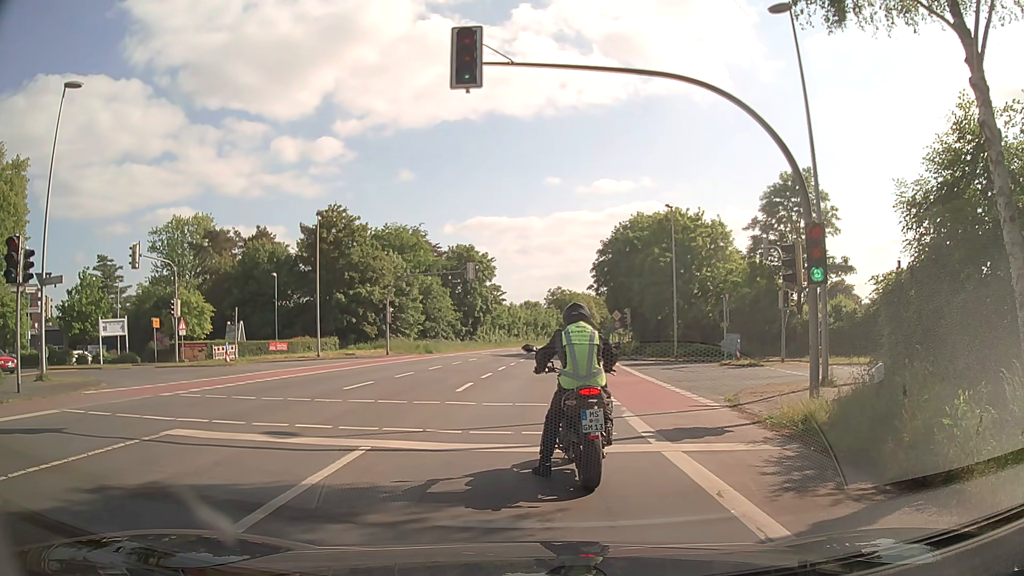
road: secondary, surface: asphalt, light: Day
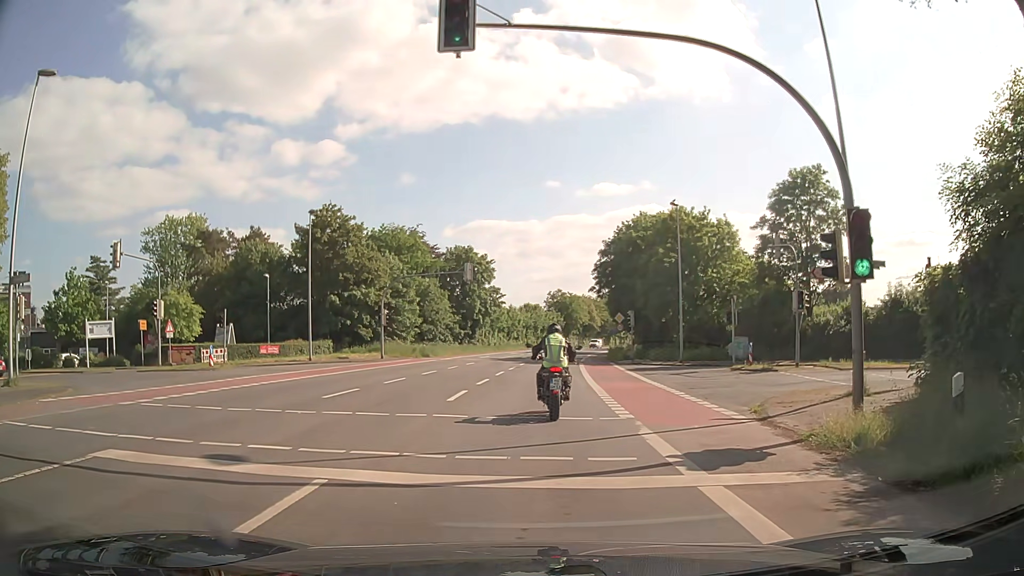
(0.0, +1.9) m; 0°
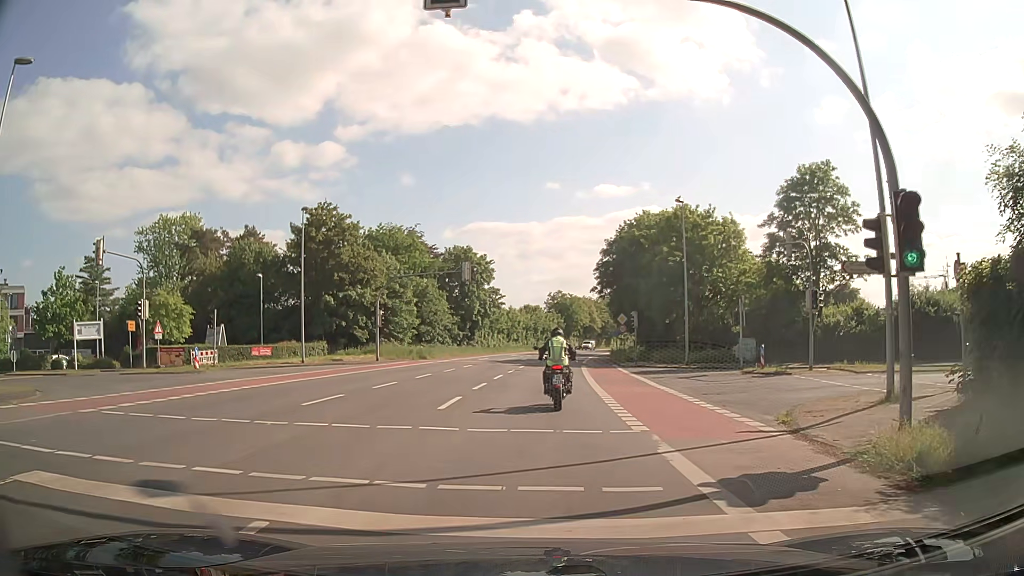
(0.0, +1.6) m; +1°
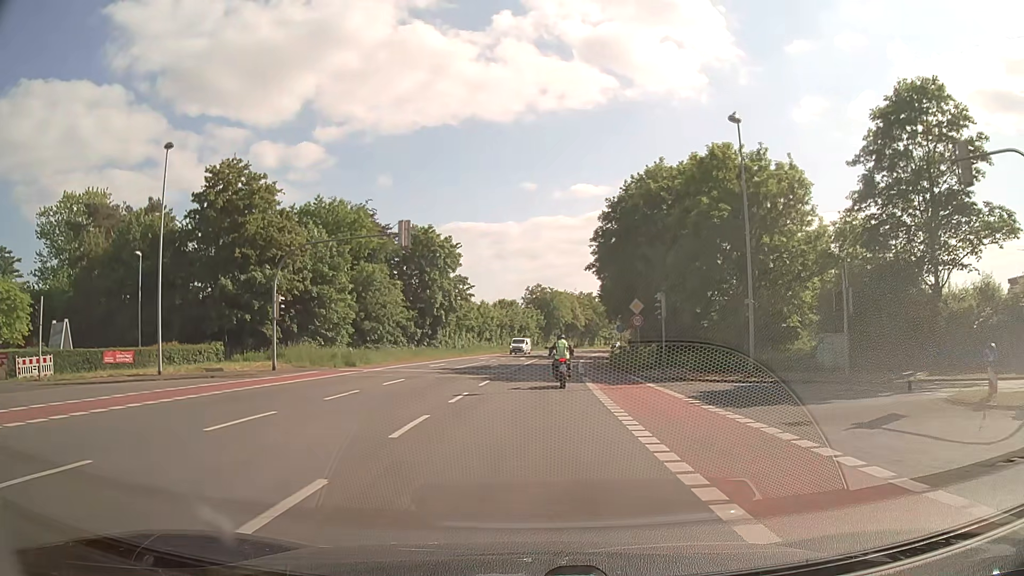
(+0.5, +16.6) m; +2°
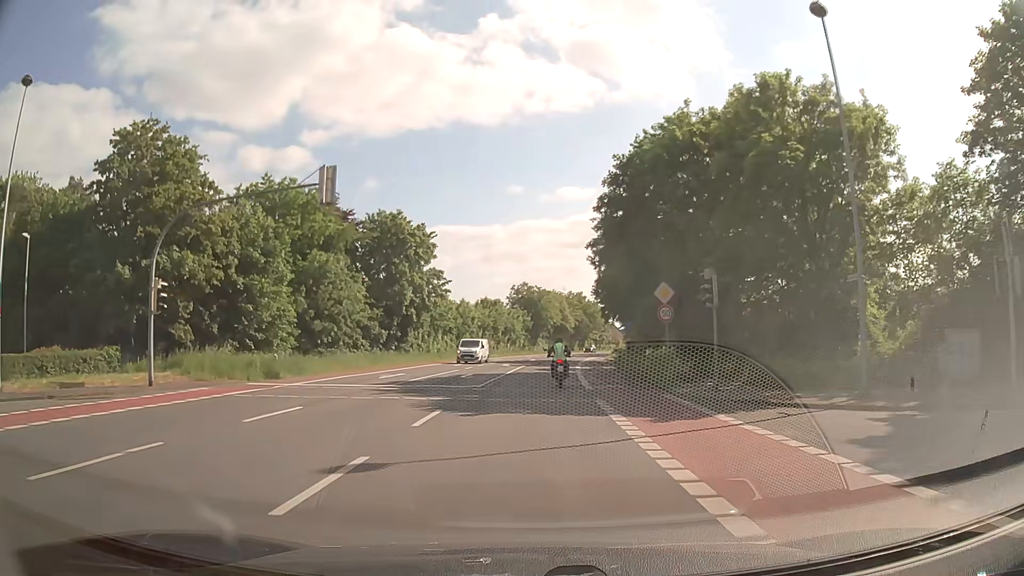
(+0.2, +10.5) m; +2°
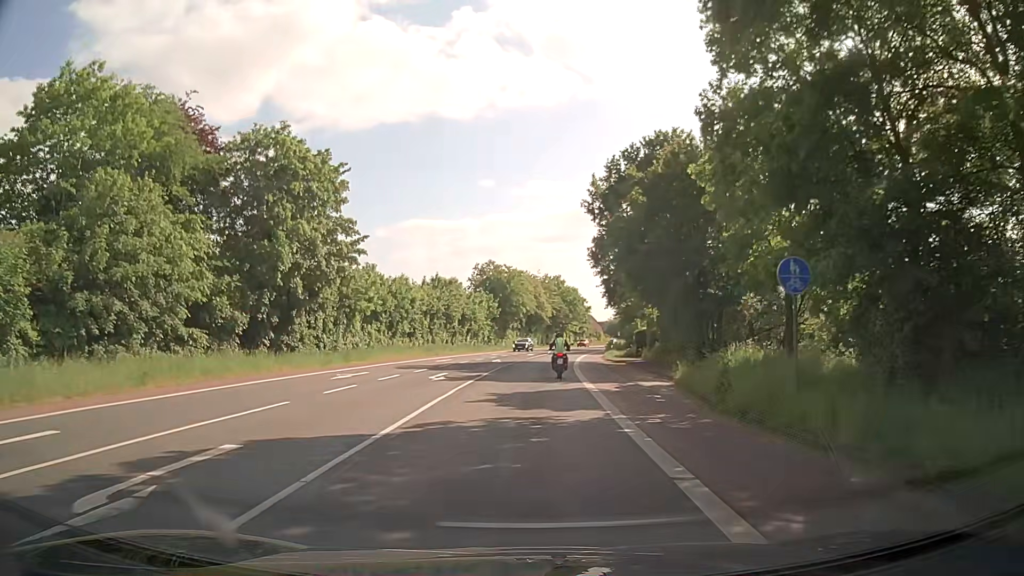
(+0.5, +25.2) m; +3°
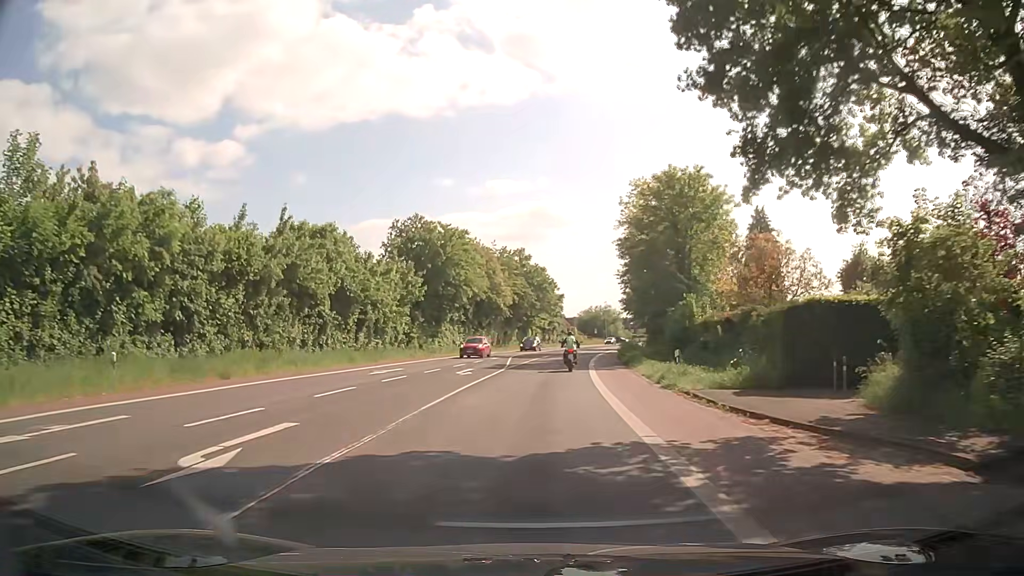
(+0.9, +37.3) m; +3°
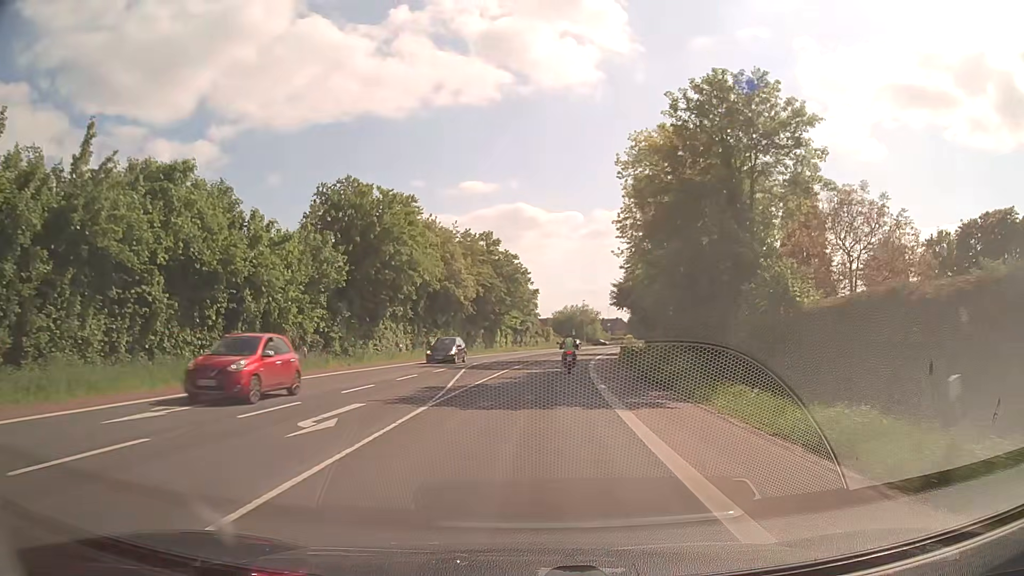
(+0.4, +16.2) m; +3°
(0, +10) (0, +20) (+1, +30) (+2, +40) (+3, +50) (+4, +60) (+6, +70) (+7, +80) (+9, +89) (+11, +99) m
